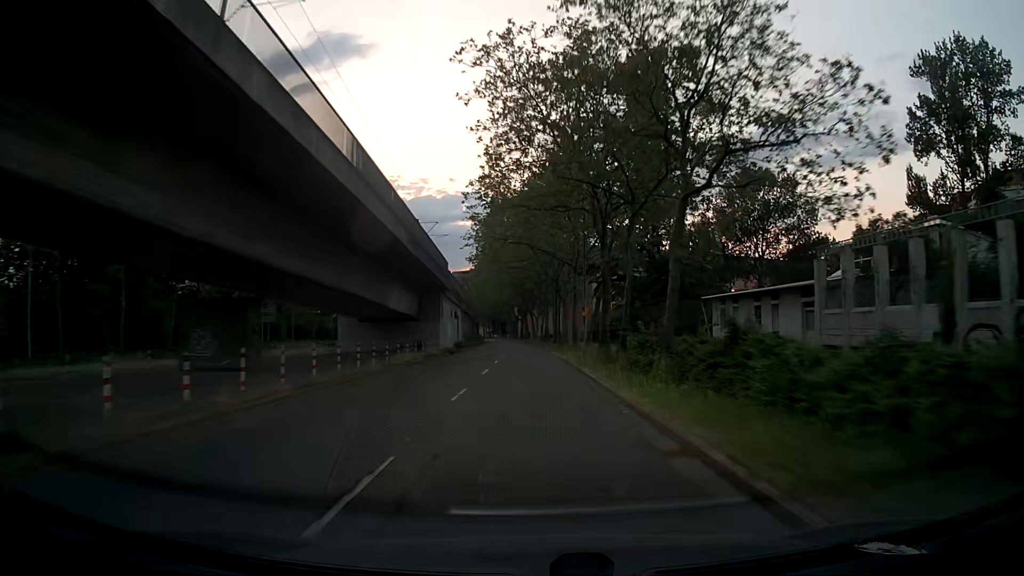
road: tertiary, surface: asphalt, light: Dusk
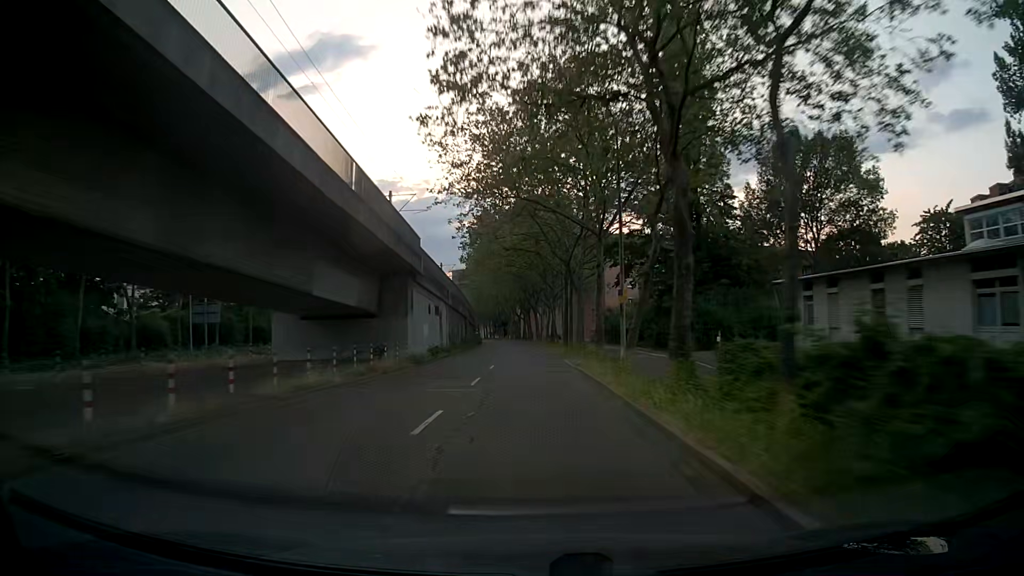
(+0.1, +13.6) m; -1°
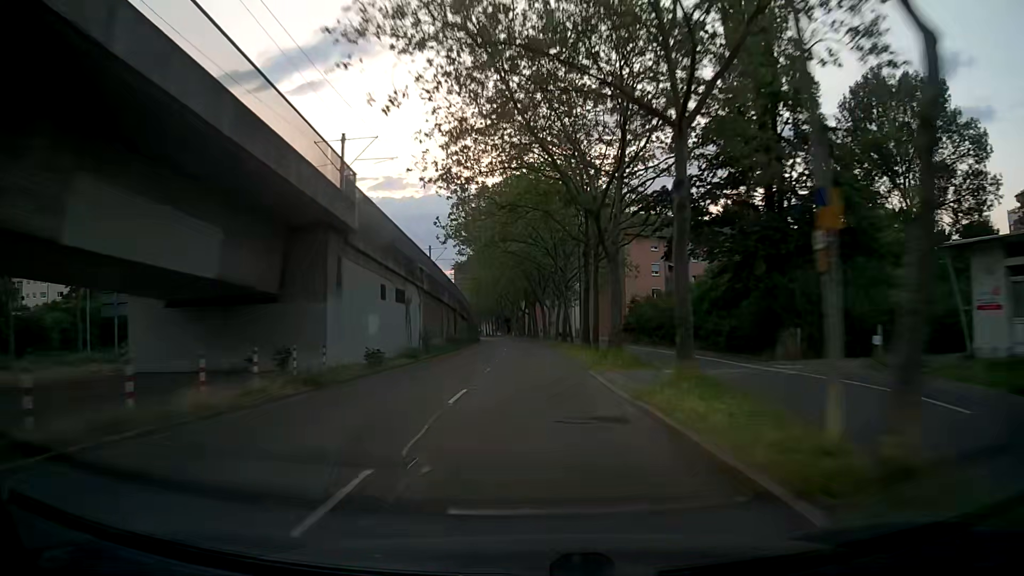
(0.0, +14.6) m; 0°
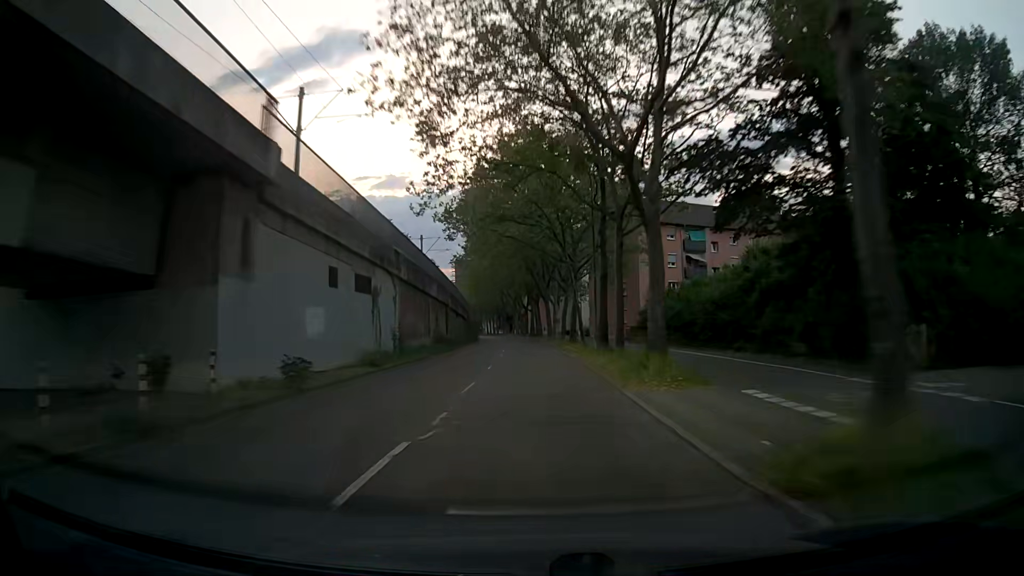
(0.0, +7.6) m; 0°
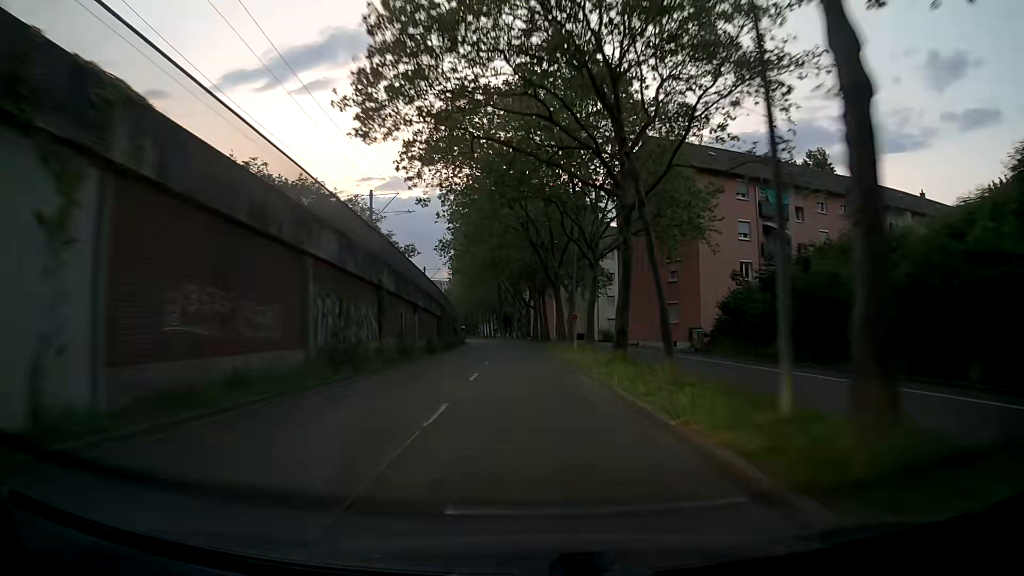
(-0.1, +22.9) m; -1°
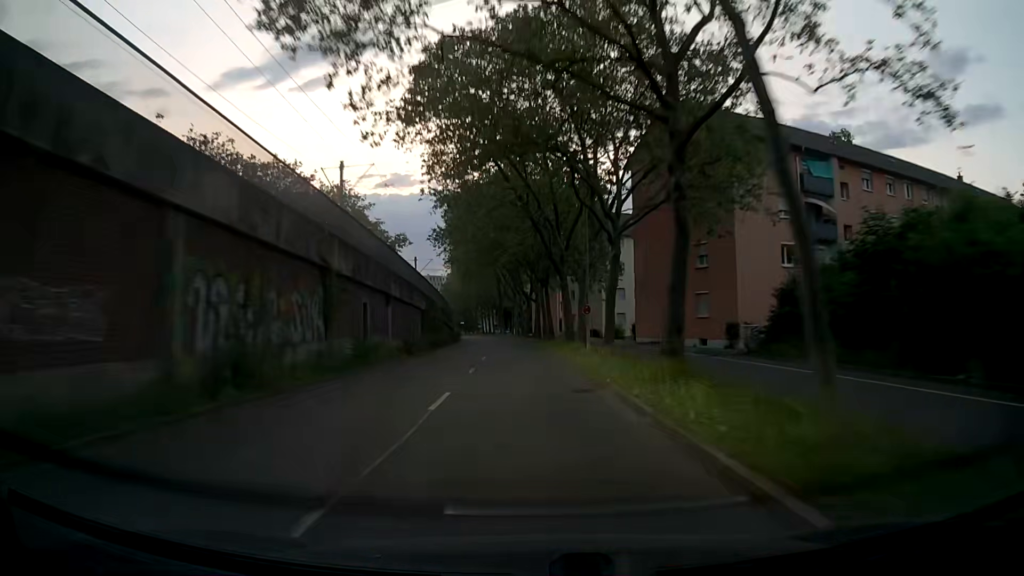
(0.0, +7.5) m; 0°
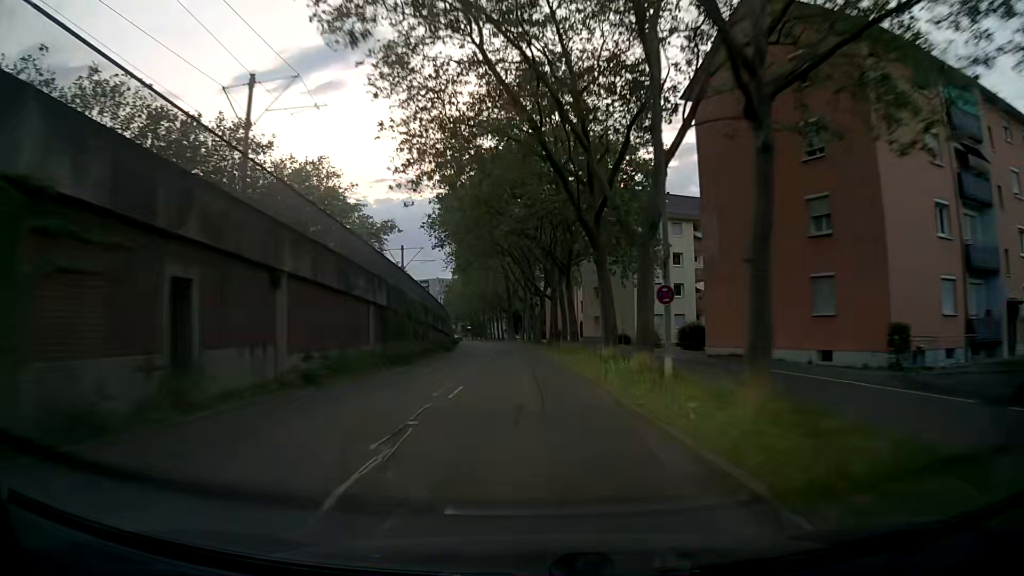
(-0.1, +14.9) m; -1°
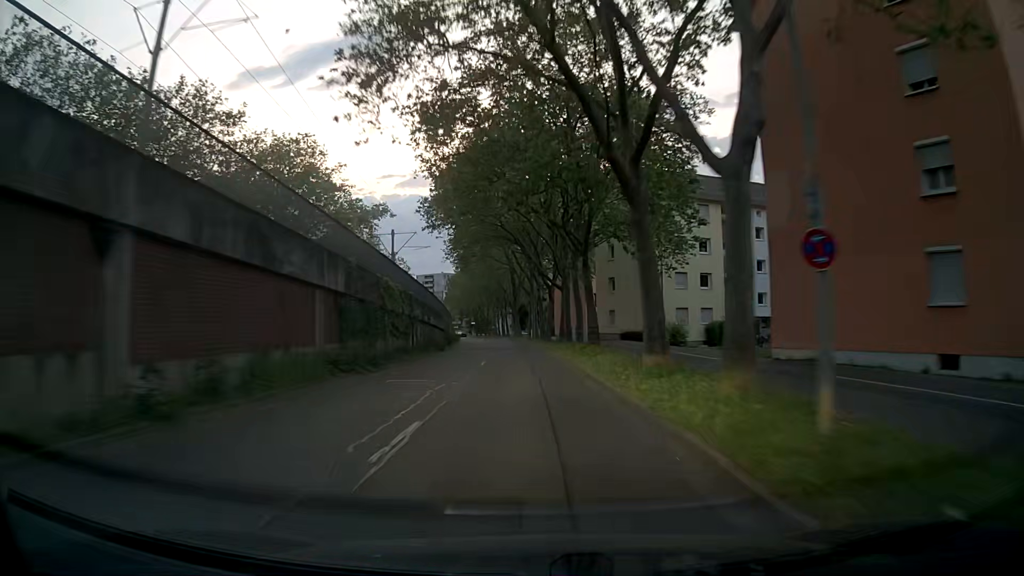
(0.0, +7.4) m; 0°
(0, +10) (0, +20) (-1, +30) (-1, +40) (-2, +50) (-2, +60) (-3, +70) (-4, +80) (-5, +90) (-6, +100) m
